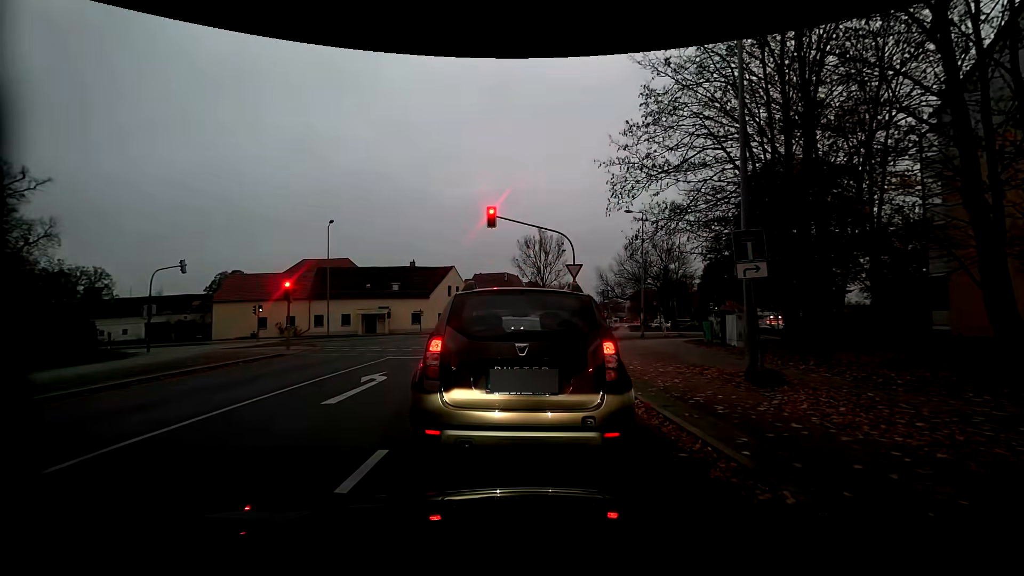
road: residential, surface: asphalt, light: Day
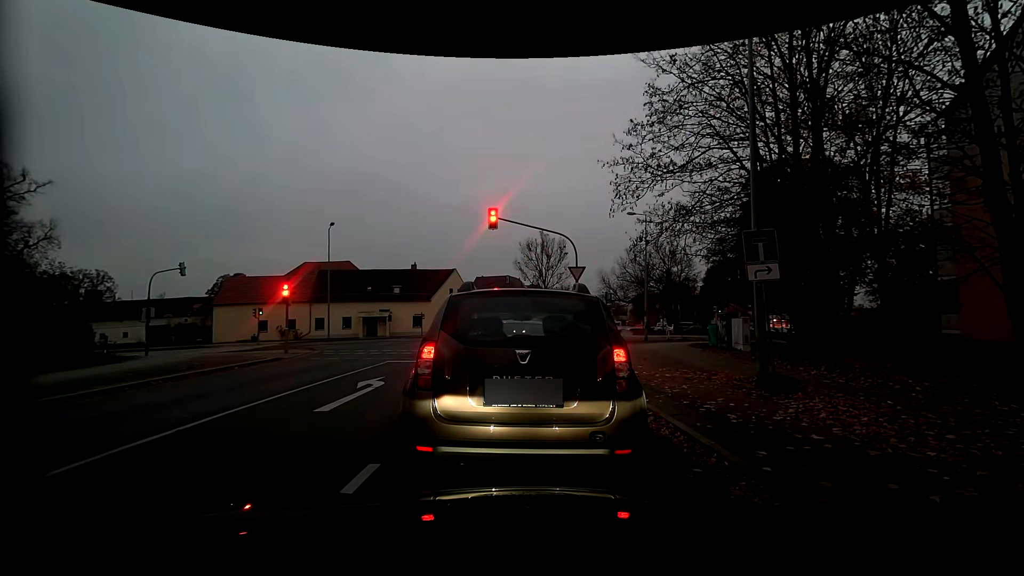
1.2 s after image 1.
(0.0, +0.3) m; 0°
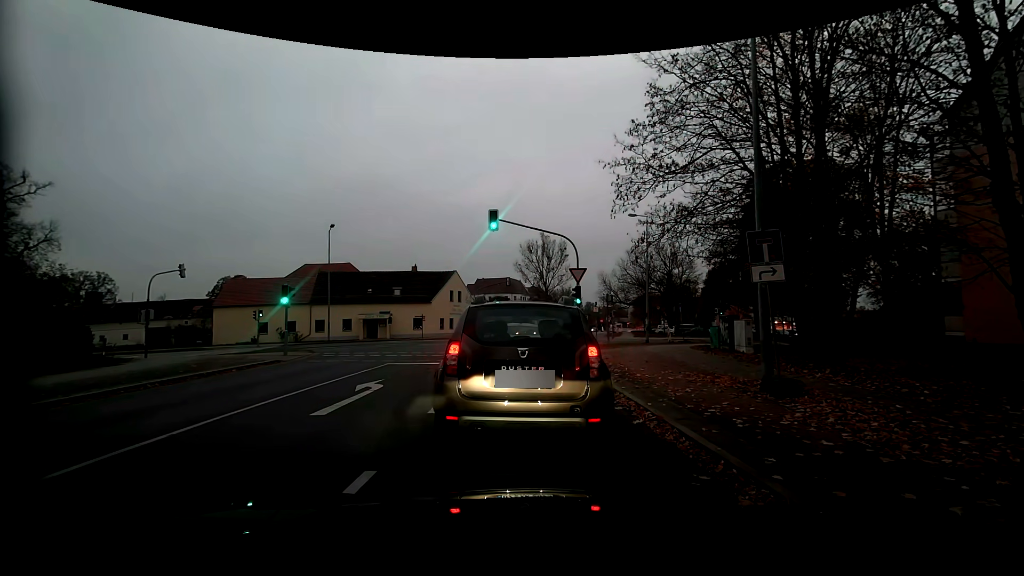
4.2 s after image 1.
(0.0, +0.3) m; 0°
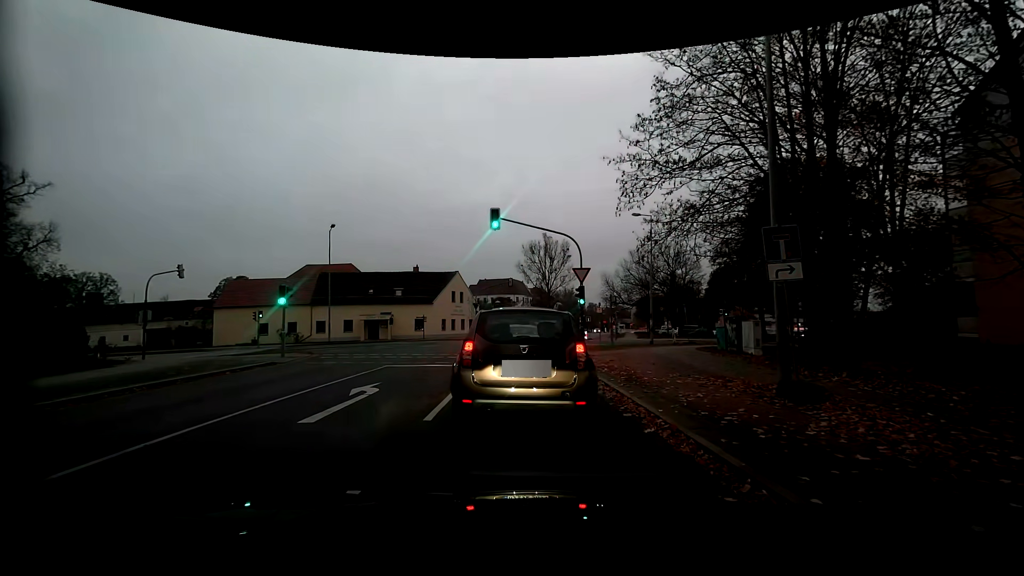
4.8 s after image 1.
(0.0, +0.6) m; +1°
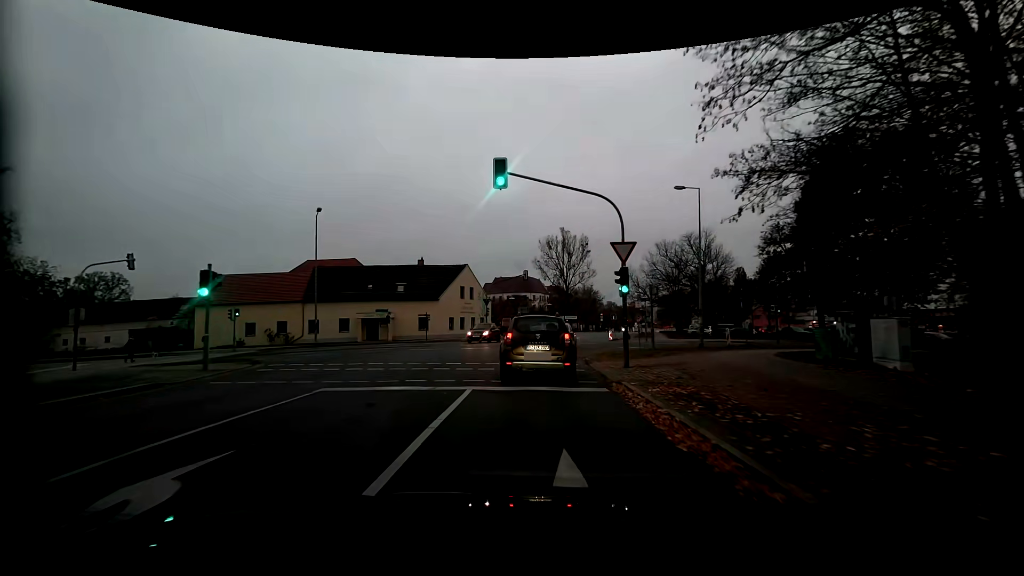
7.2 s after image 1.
(0.0, +7.2) m; 0°
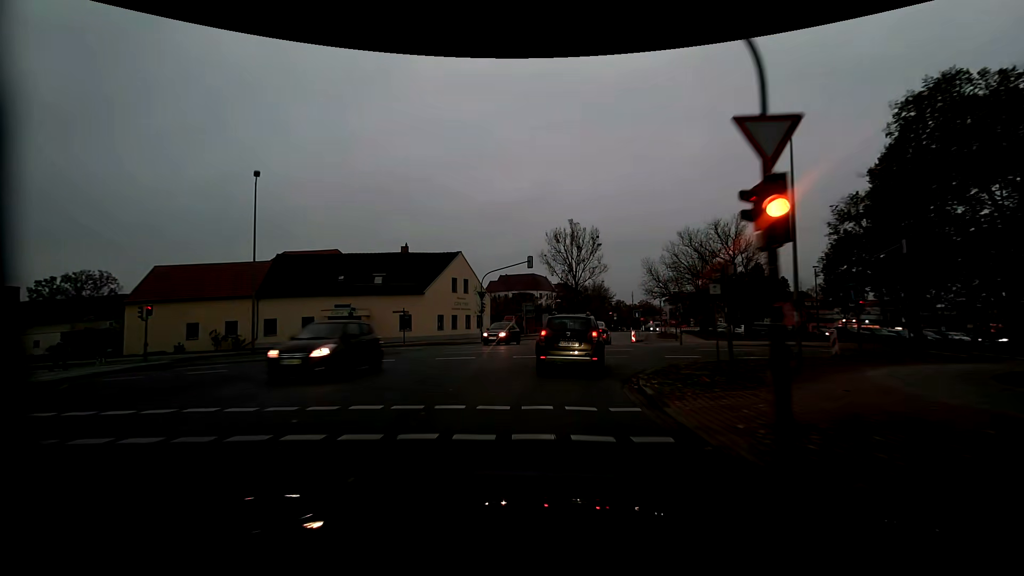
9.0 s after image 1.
(-0.1, +10.1) m; -1°
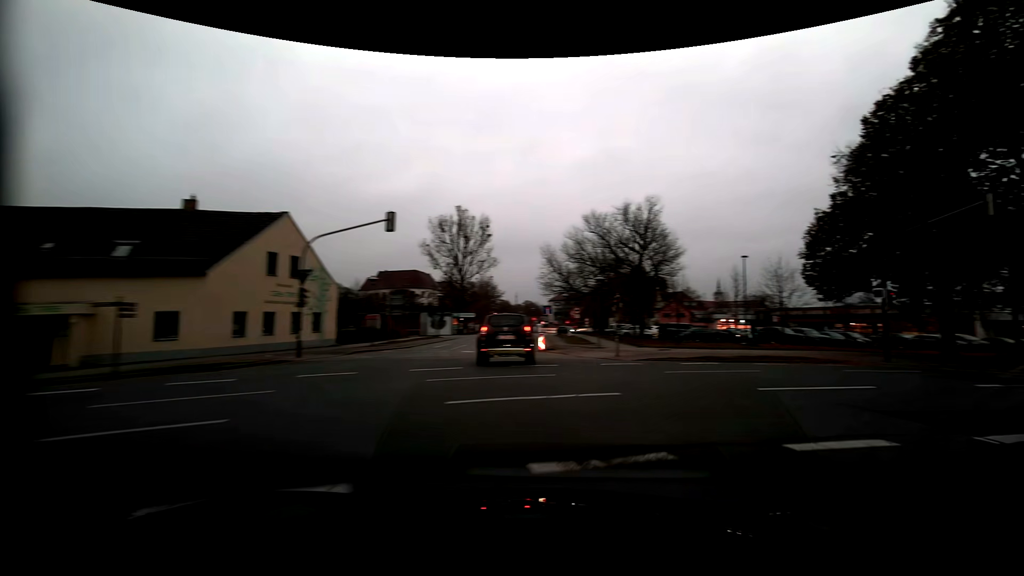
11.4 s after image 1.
(+0.6, +15.3) m; +13°
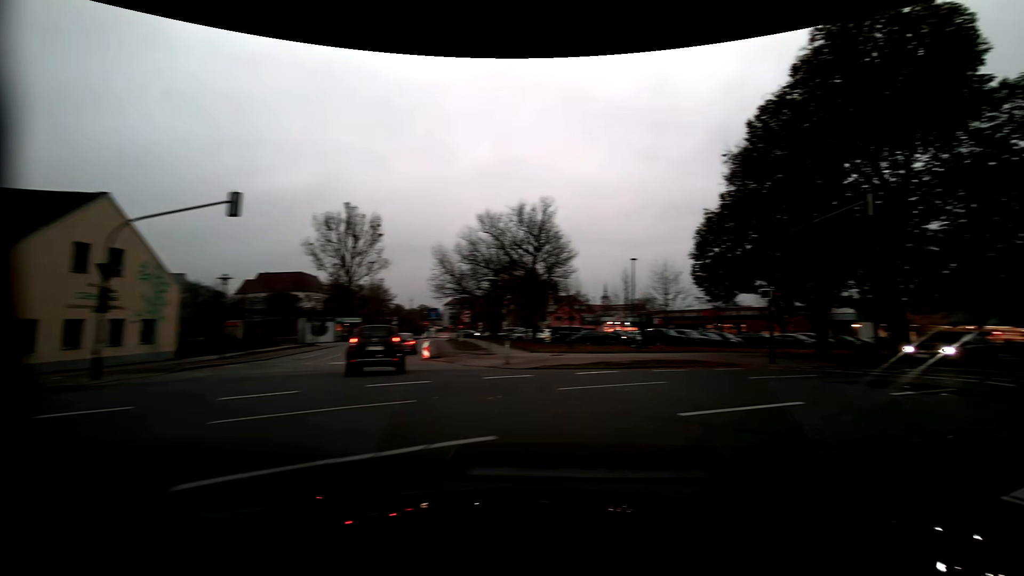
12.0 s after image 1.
(+0.3, +3.1) m; +14°
